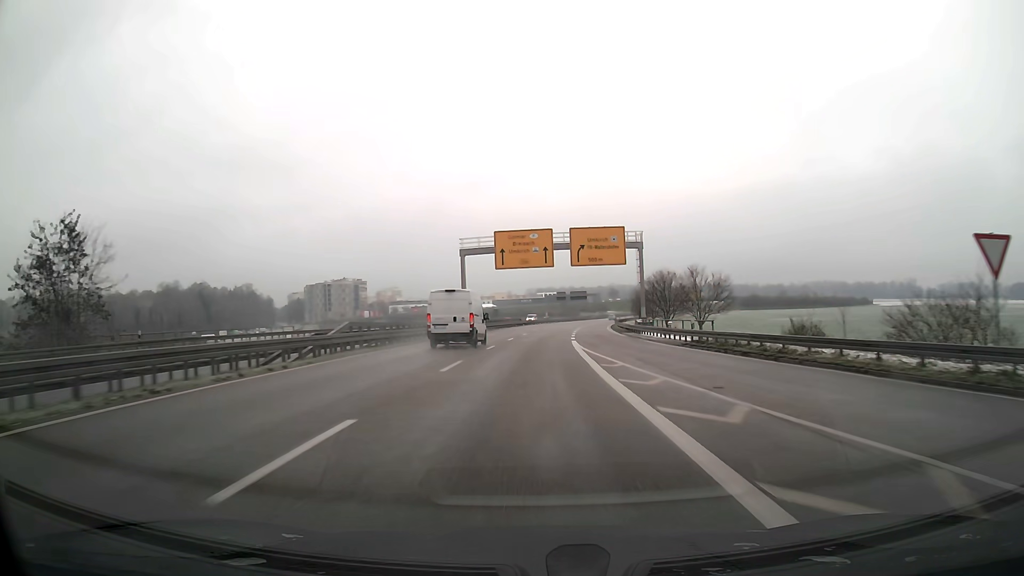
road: trunk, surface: asphalt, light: Day
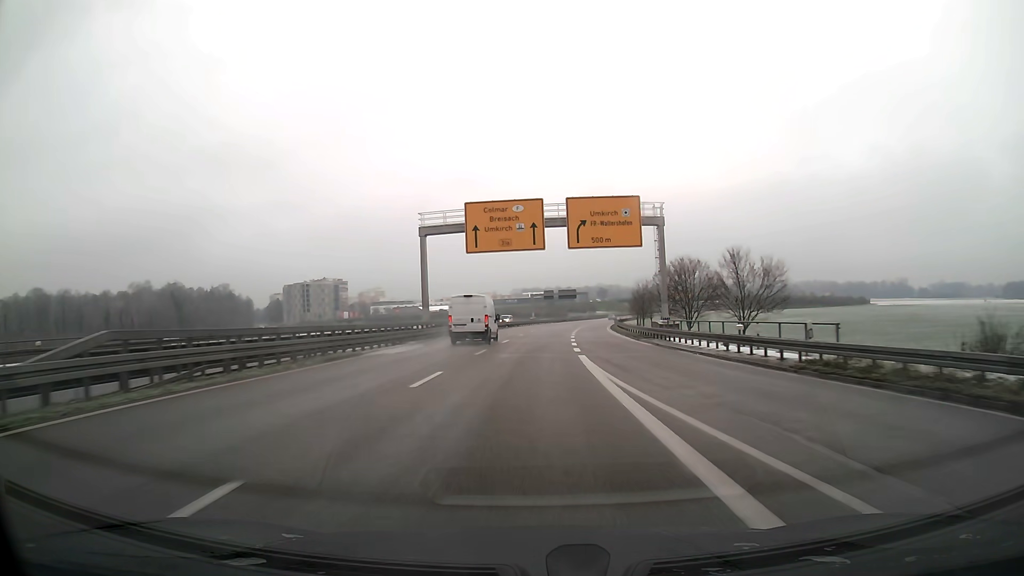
(+0.2, +15.5) m; +1°
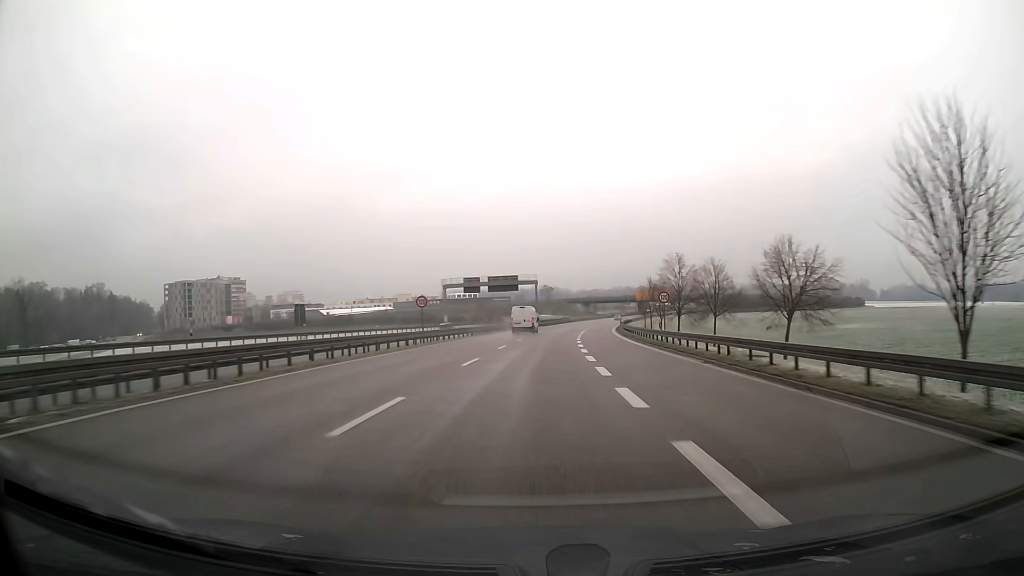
(+3.7, +77.9) m; +6°
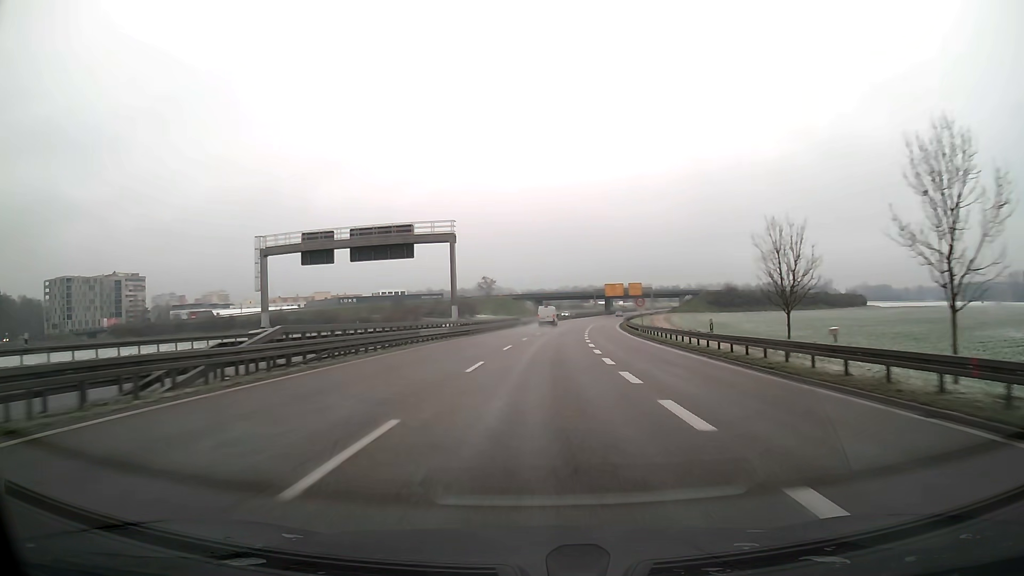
(+2.6, +62.8) m; +5°
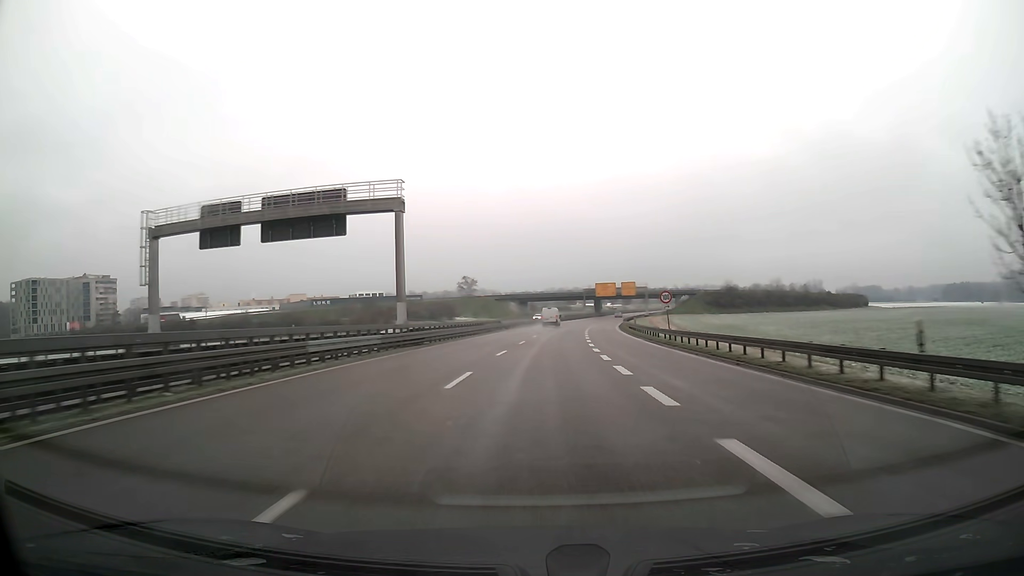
(+0.2, +15.8) m; +1°
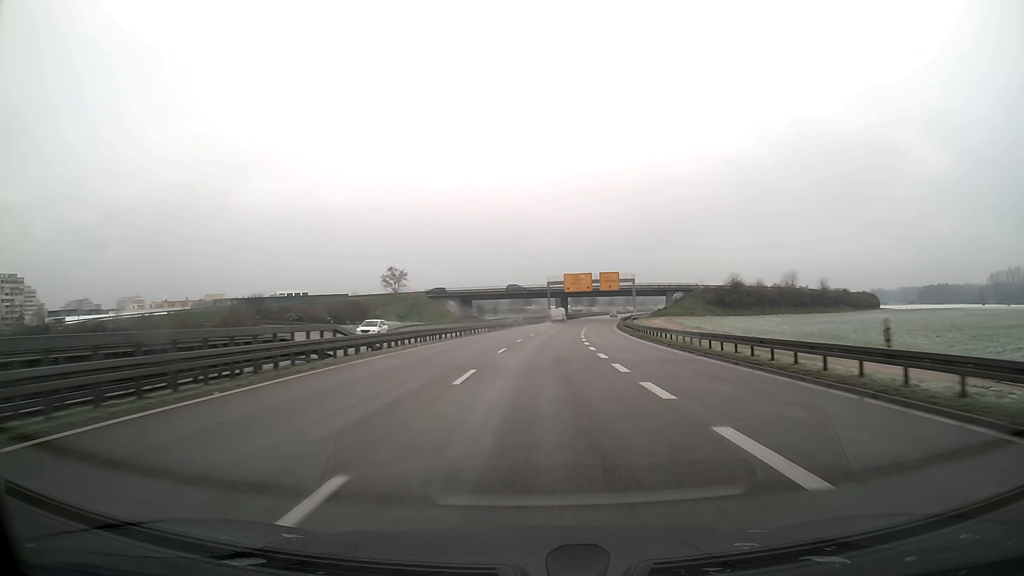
(+1.7, +47.7) m; +4°
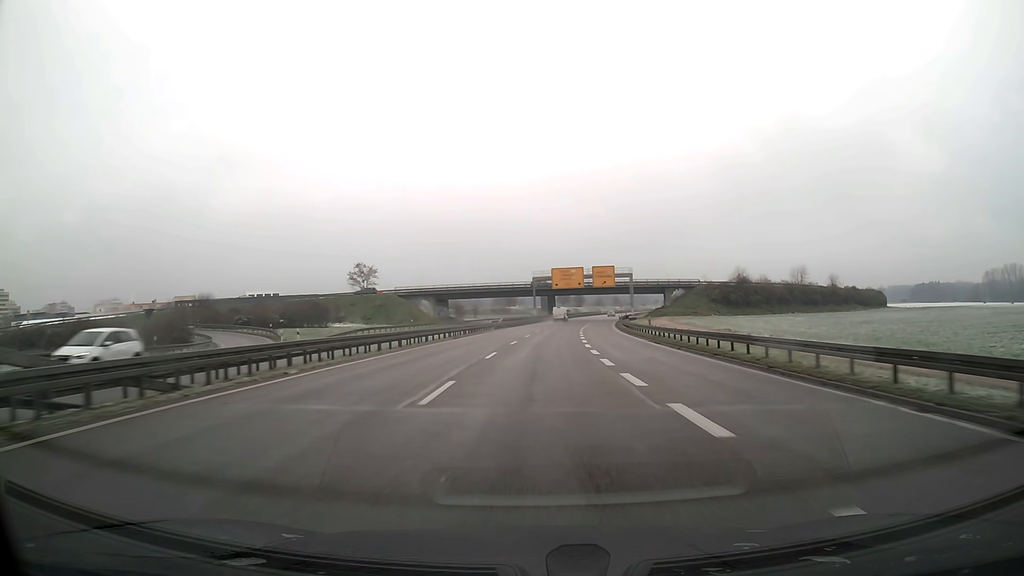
(+0.2, +16.0) m; +1°
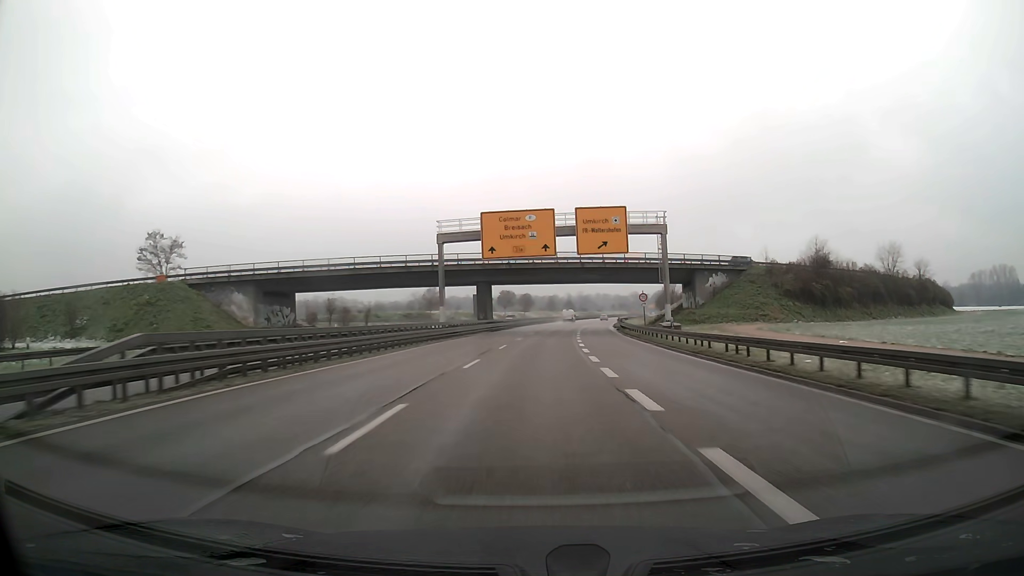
(+2.8, +63.9) m; +5°
